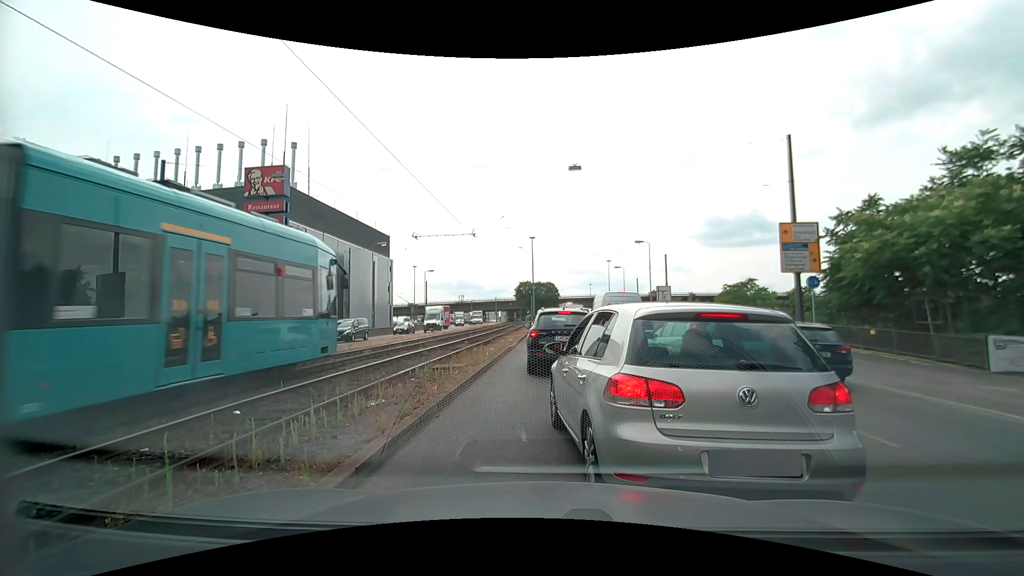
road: primary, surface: asphalt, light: Day
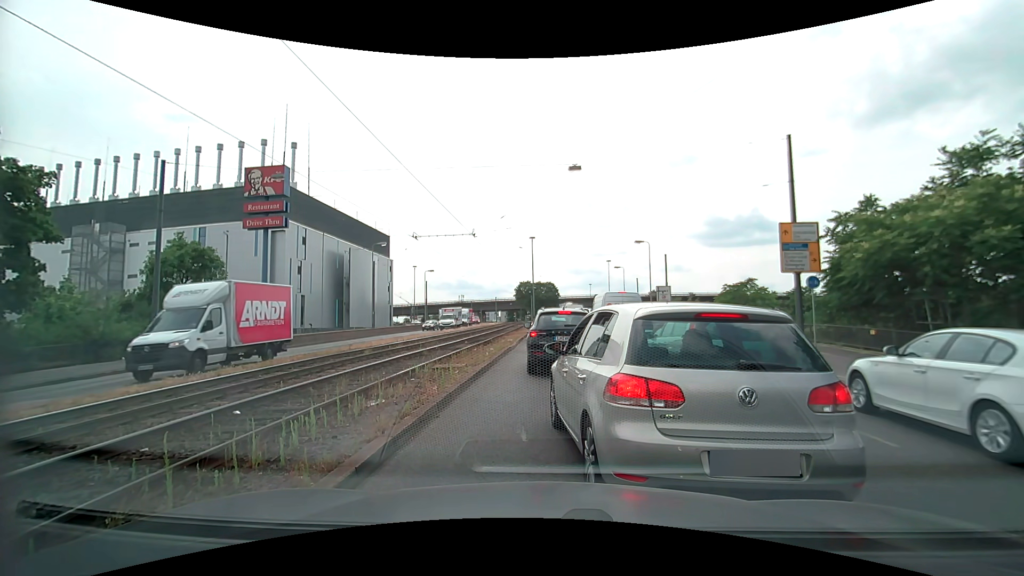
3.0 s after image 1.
(0.0, 0.0) m; 0°
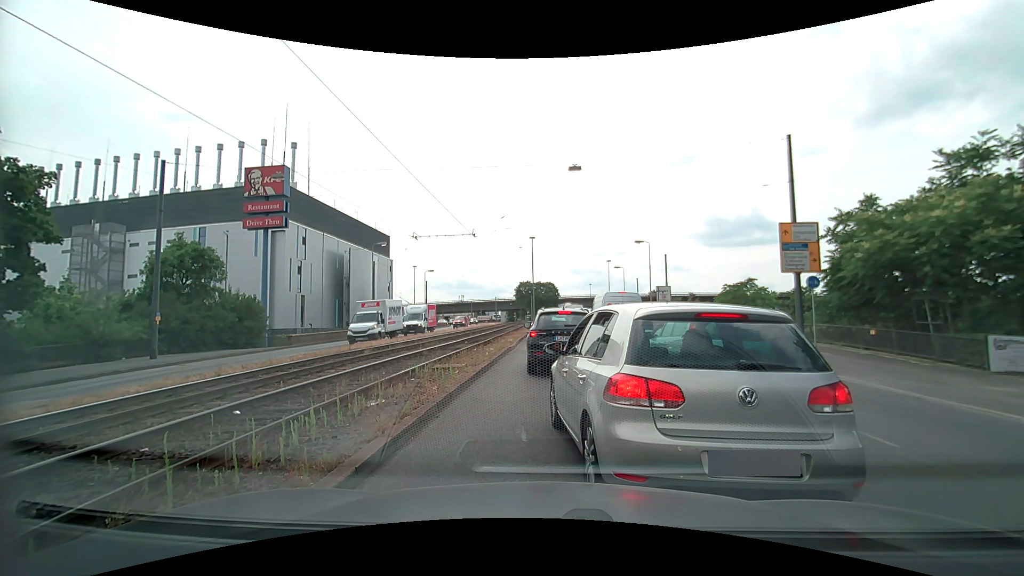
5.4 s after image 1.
(0.0, 0.0) m; 0°
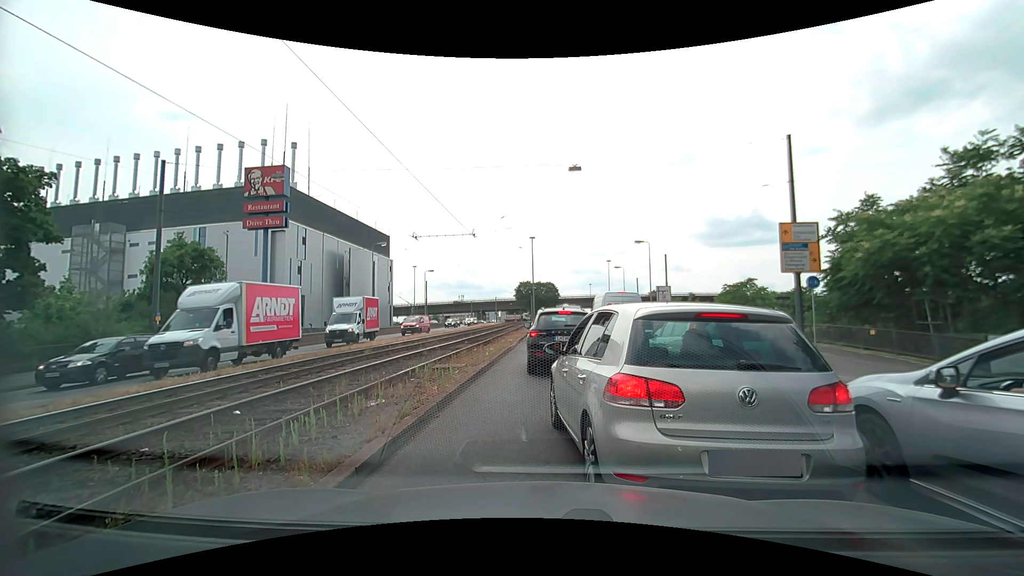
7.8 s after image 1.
(0.0, 0.0) m; 0°
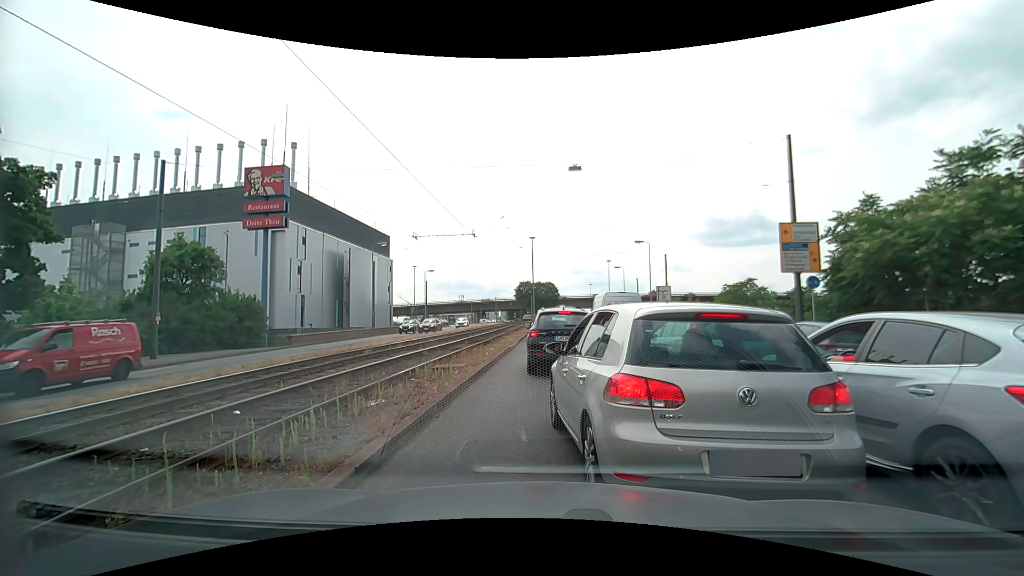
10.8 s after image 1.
(0.0, 0.0) m; 0°
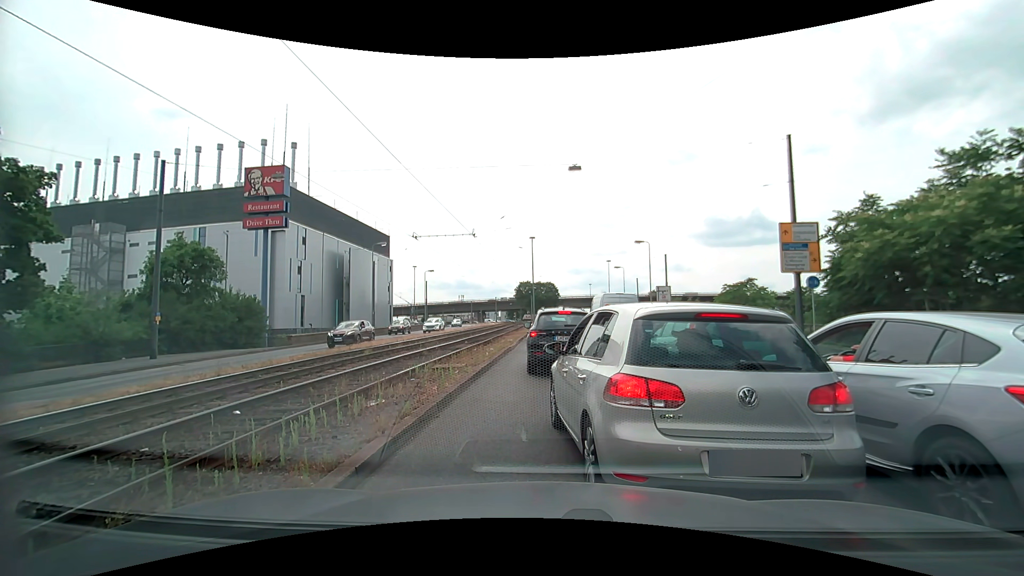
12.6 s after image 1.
(0.0, 0.0) m; 0°
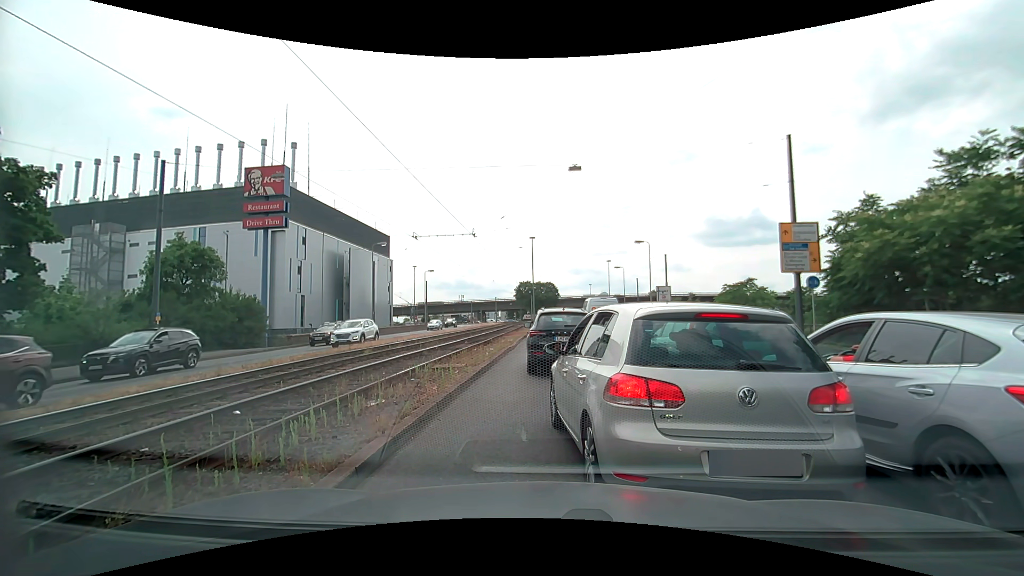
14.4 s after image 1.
(0.0, 0.0) m; 0°
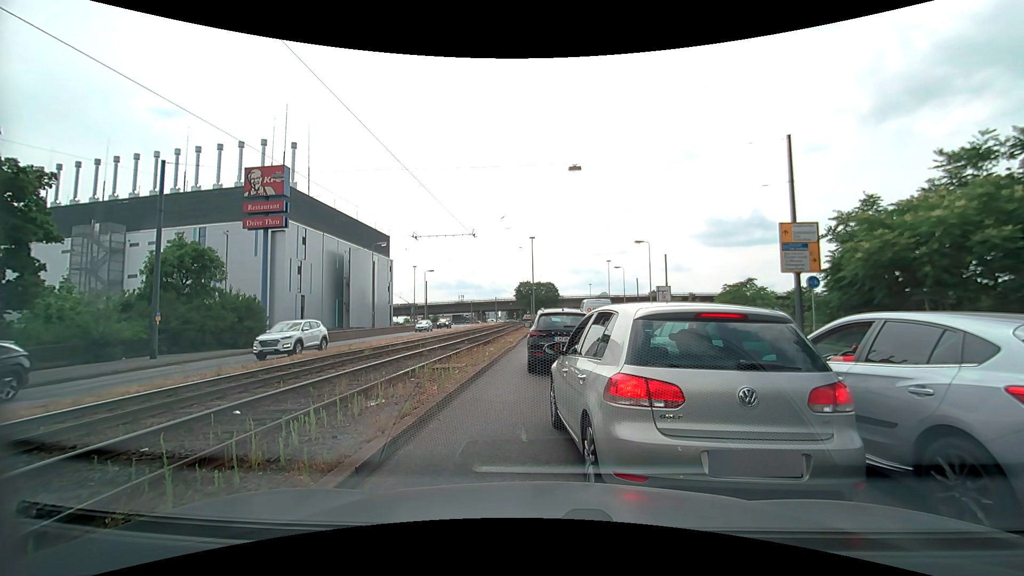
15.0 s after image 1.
(0.0, 0.0) m; 0°
